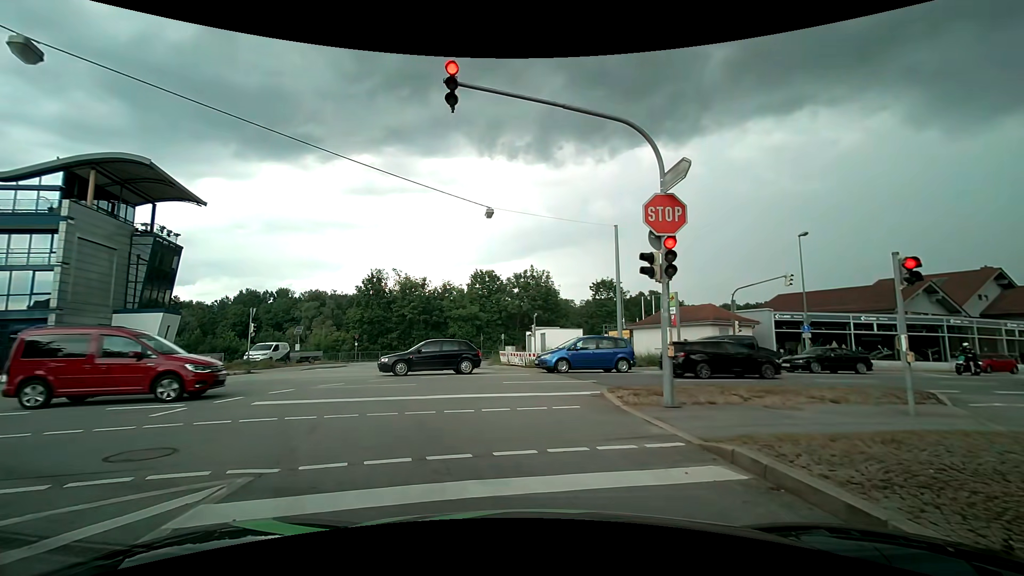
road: tertiary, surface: asphalt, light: Day
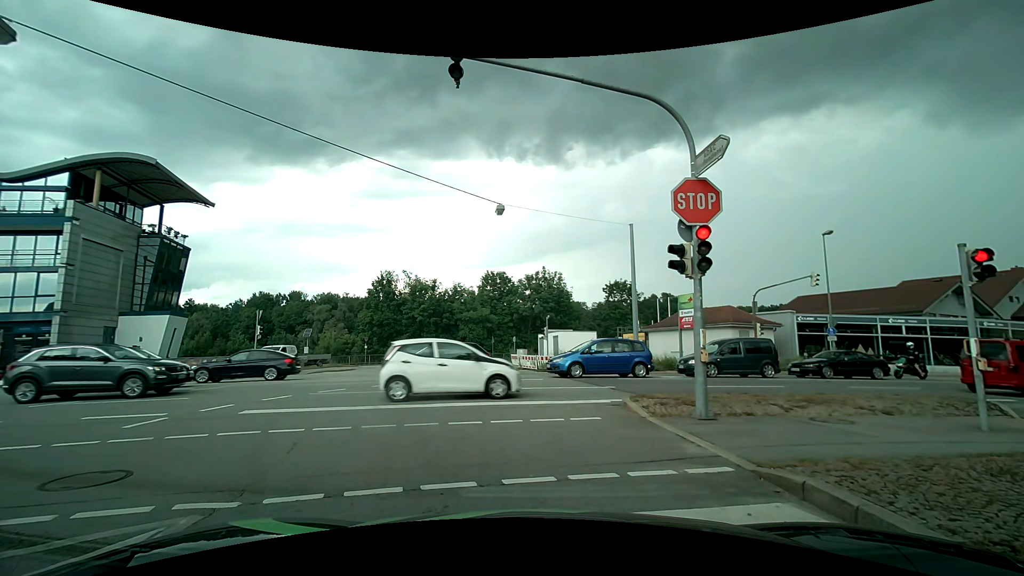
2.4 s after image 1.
(0.0, +1.0) m; -2°
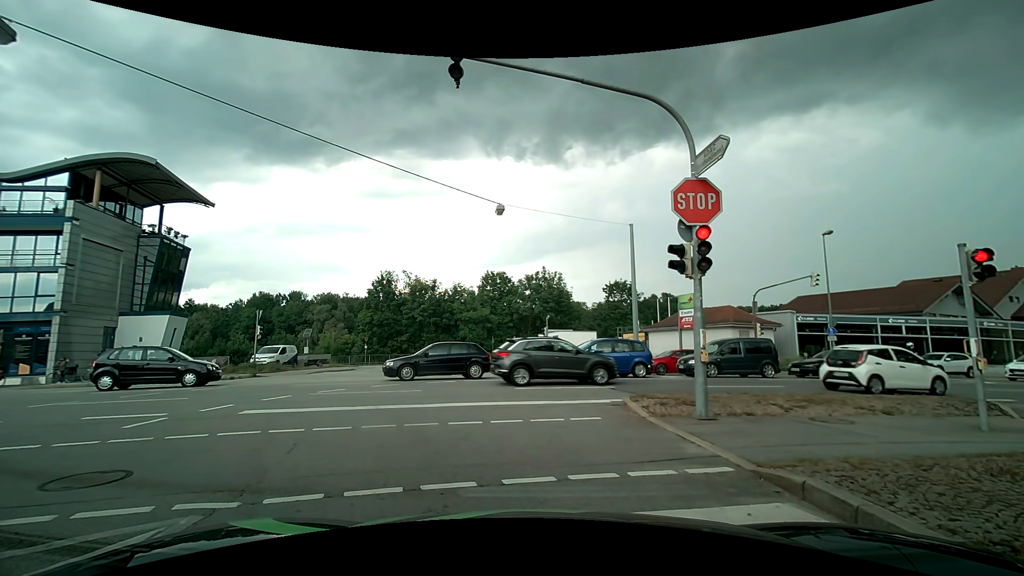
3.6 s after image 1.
(0.0, 0.0) m; 0°
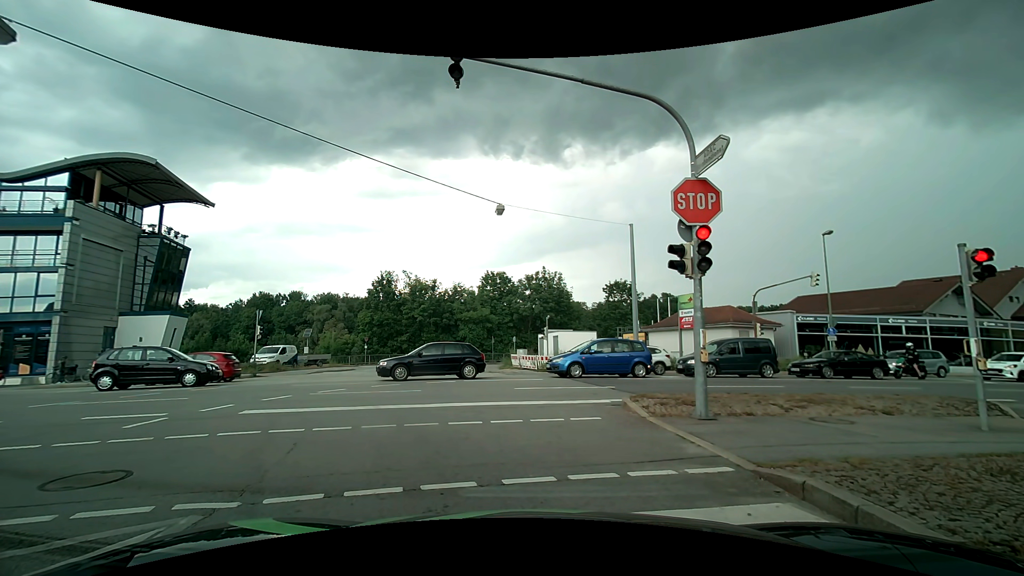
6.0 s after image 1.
(0.0, 0.0) m; 0°
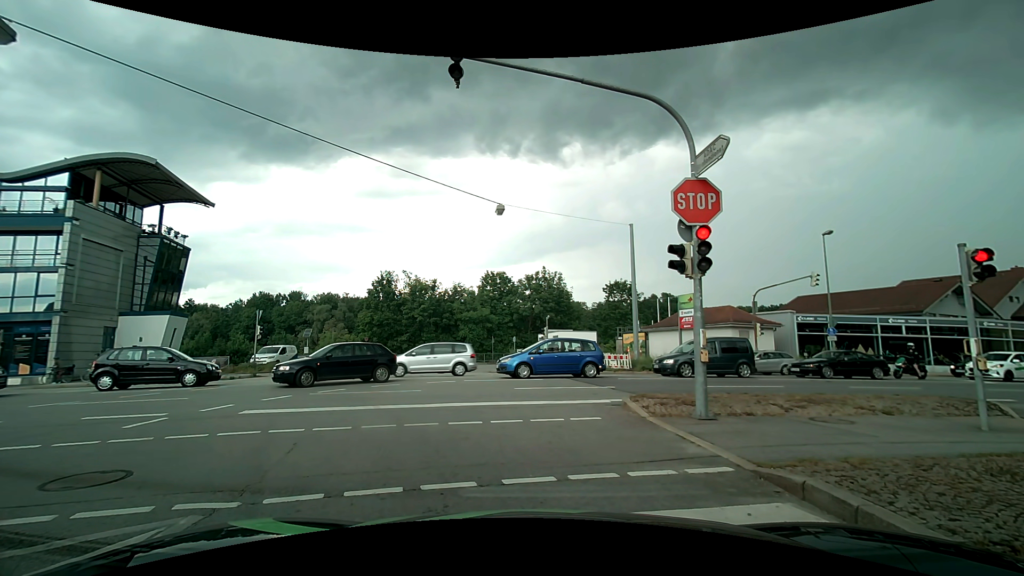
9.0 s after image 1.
(0.0, 0.0) m; 0°
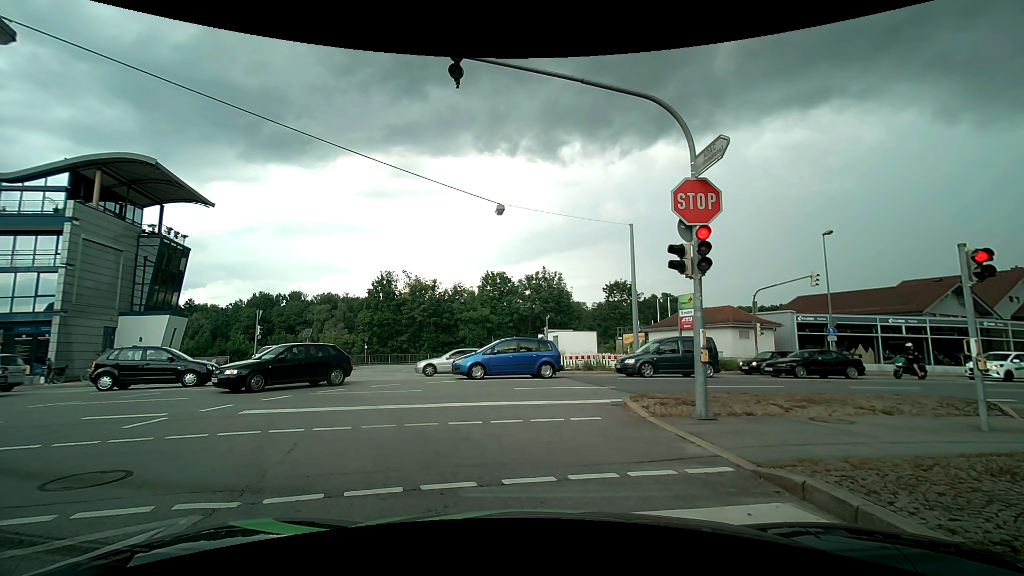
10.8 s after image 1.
(0.0, 0.0) m; 0°
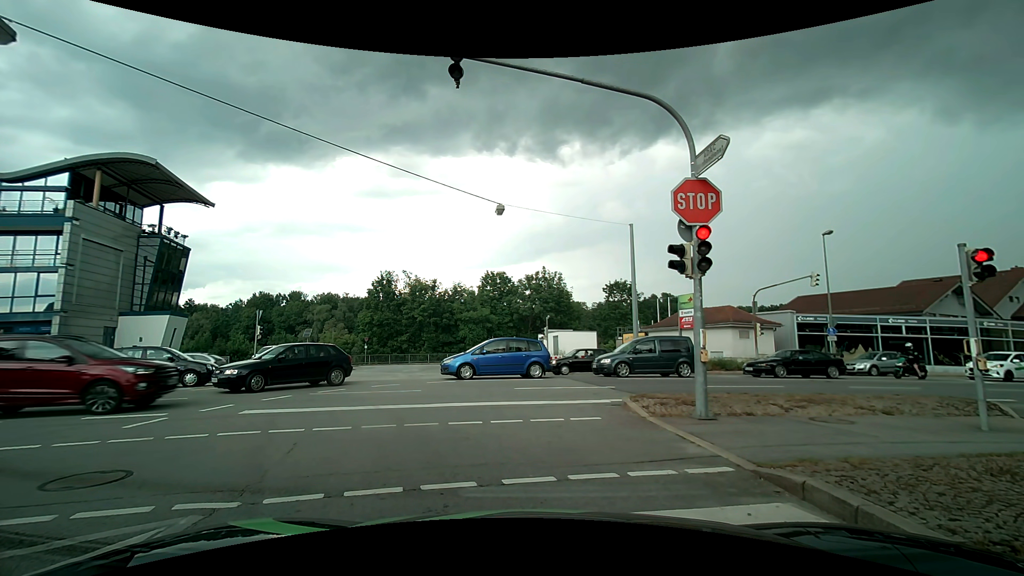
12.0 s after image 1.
(0.0, 0.0) m; 0°
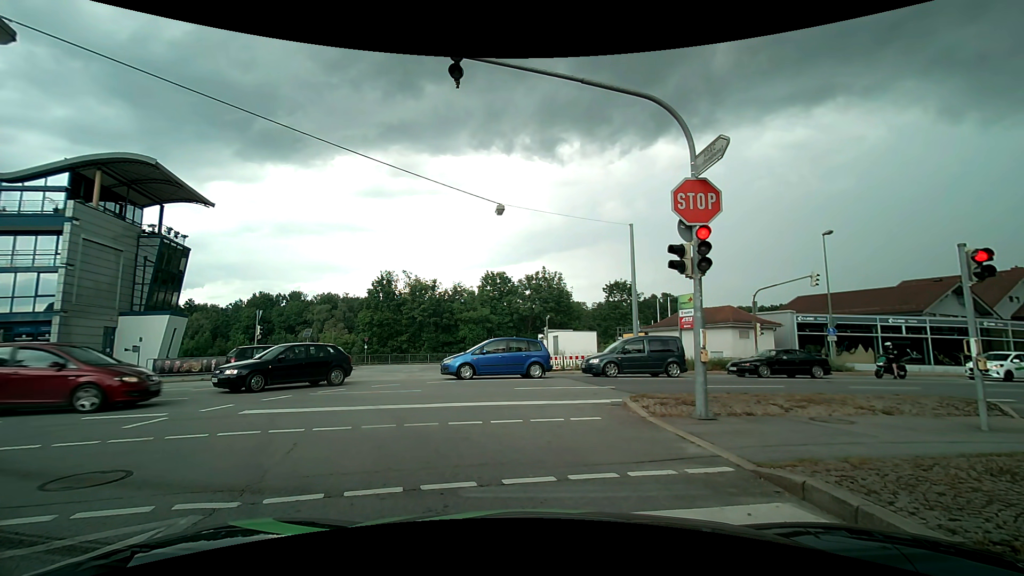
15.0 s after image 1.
(0.0, 0.0) m; 0°
(-1, +10) (-7, +18) (-16, +21) (-26, +20) (-36, +18) (-46, +16) (-56, +14) (-65, +12) (-75, +10) (-85, +8) m
